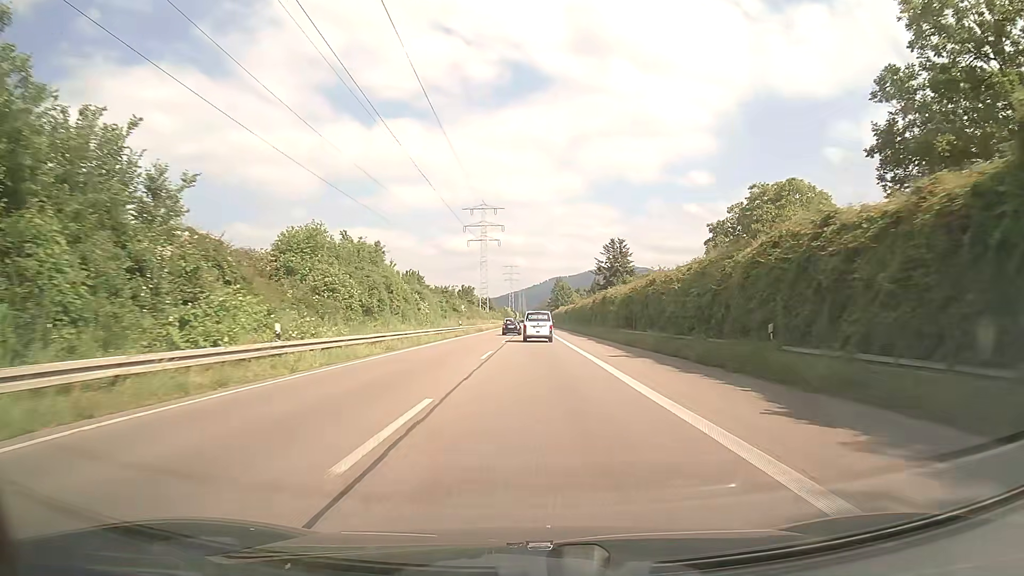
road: trunk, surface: asphalt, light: Day
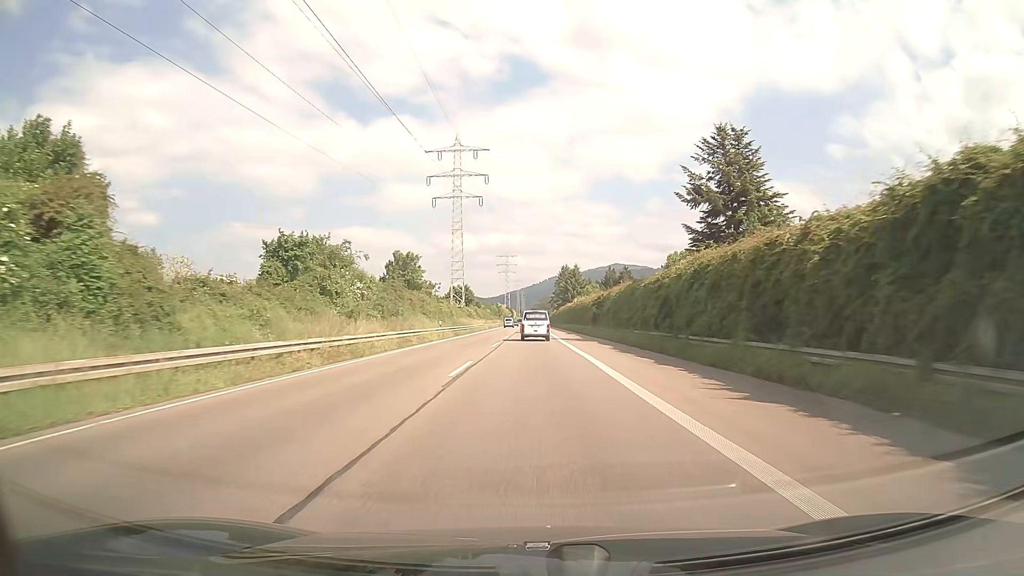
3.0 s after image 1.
(+0.1, +61.9) m; 0°
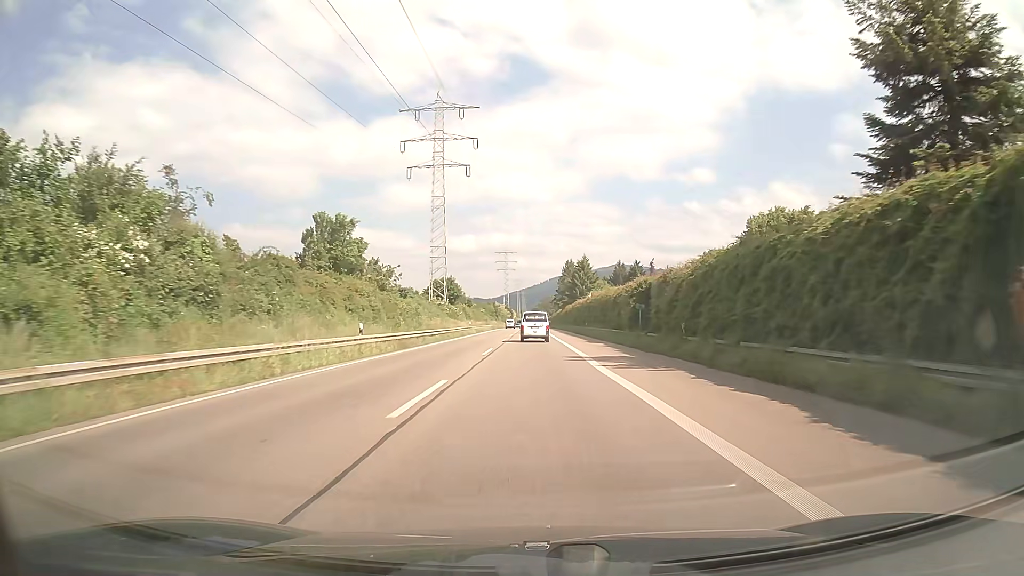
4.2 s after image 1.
(0.0, +24.8) m; 0°
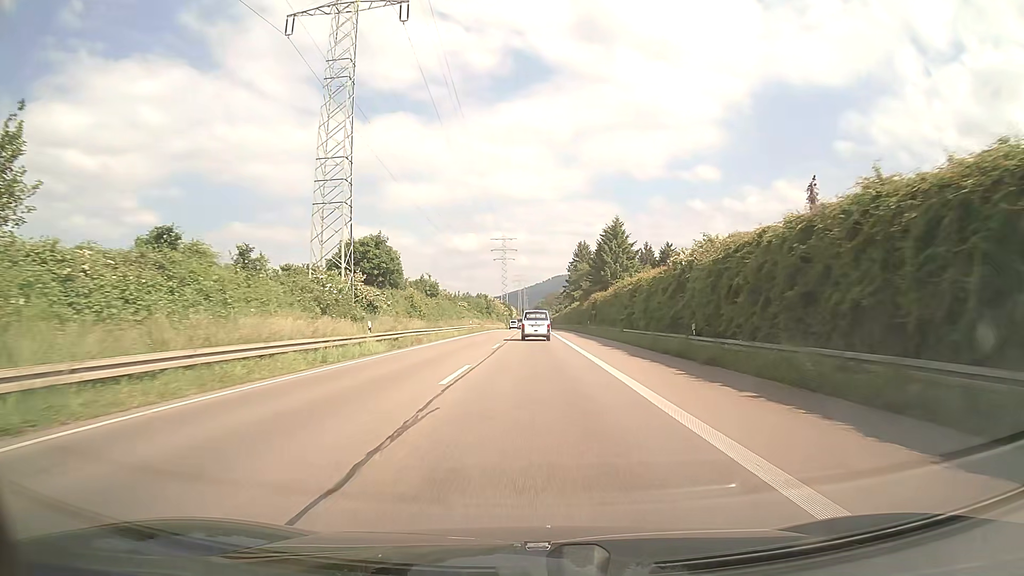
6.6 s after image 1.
(-0.2, +49.6) m; 0°
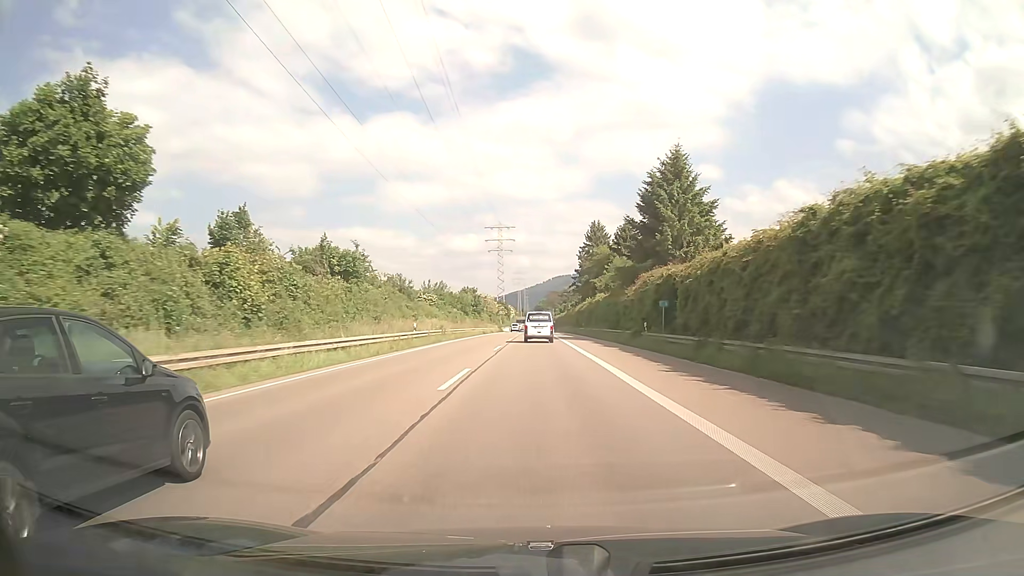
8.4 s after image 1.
(-0.1, +37.1) m; 0°
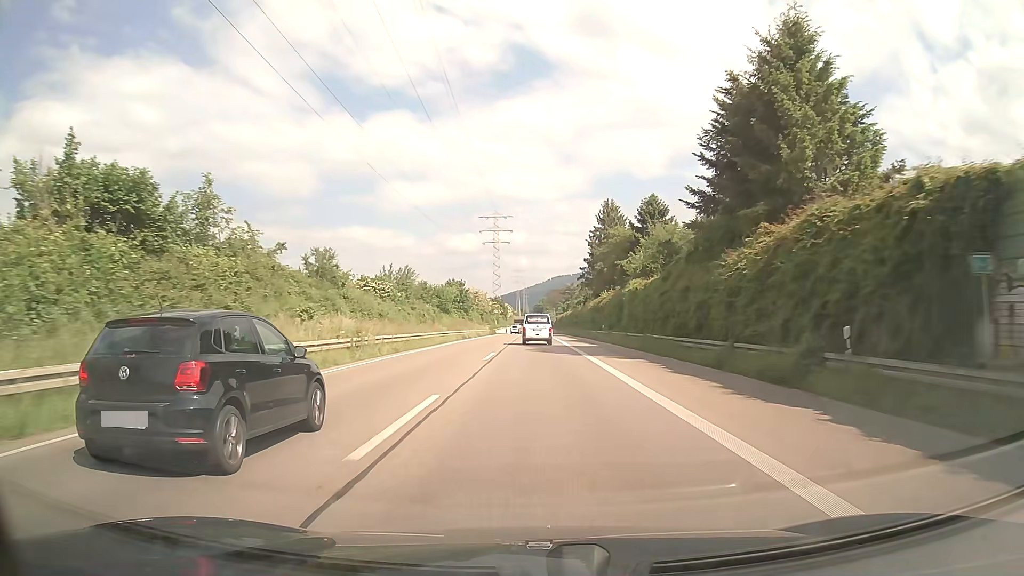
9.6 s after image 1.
(+0.1, +24.8) m; 0°
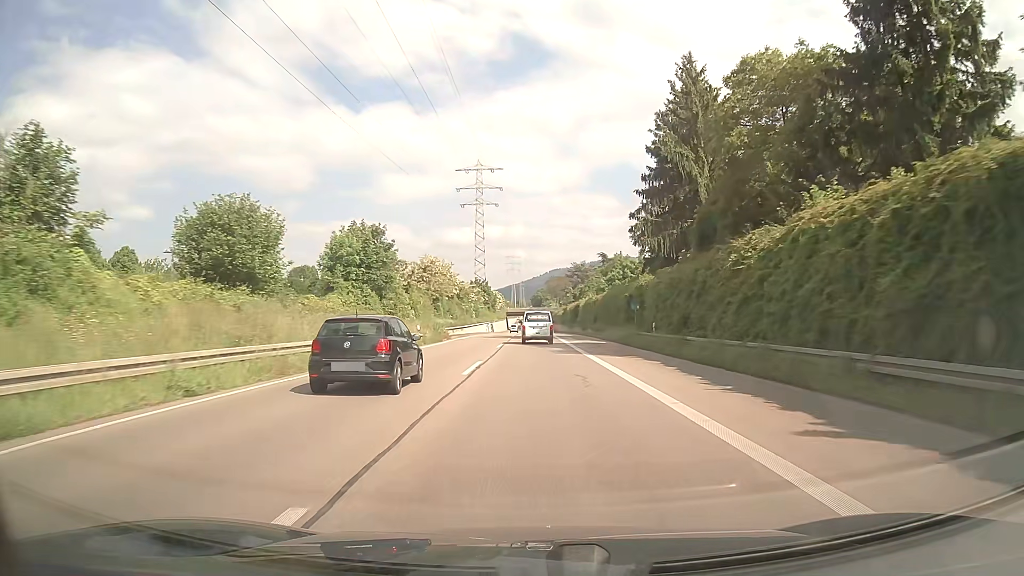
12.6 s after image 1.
(+0.1, +61.9) m; 0°
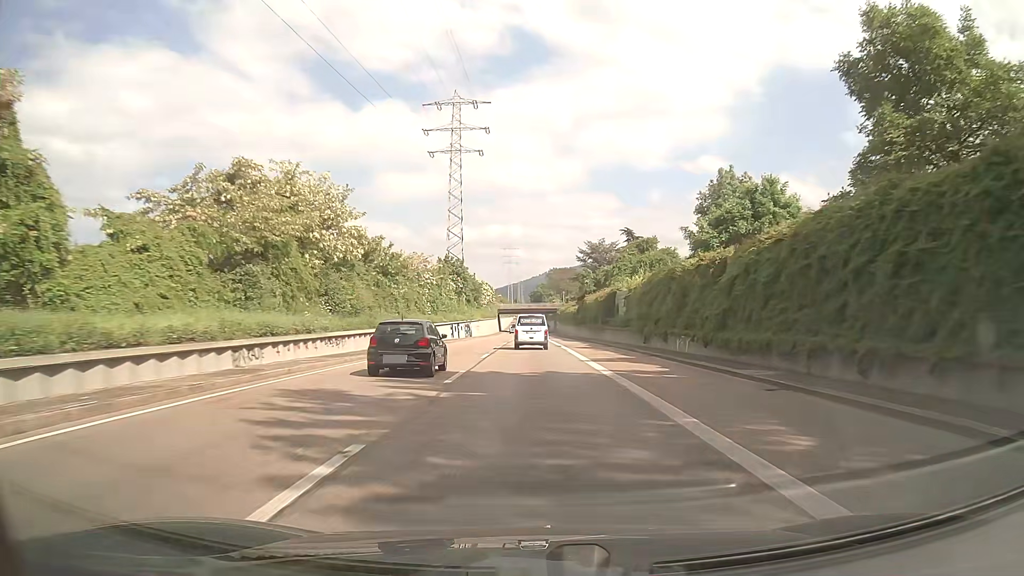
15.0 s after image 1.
(-0.2, +49.6) m; 0°
(0, +10) (0, +20) (0, +30) (0, +40) (0, +50) (0, +60) (0, +70) (0, +80) (0, +90) (0, +100) m
